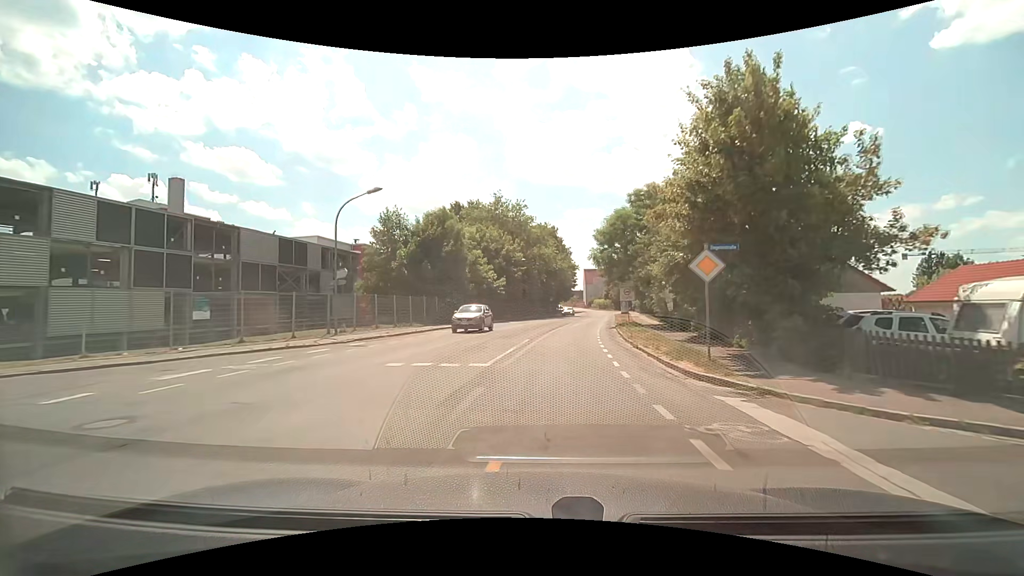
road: secondary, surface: asphalt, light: Day
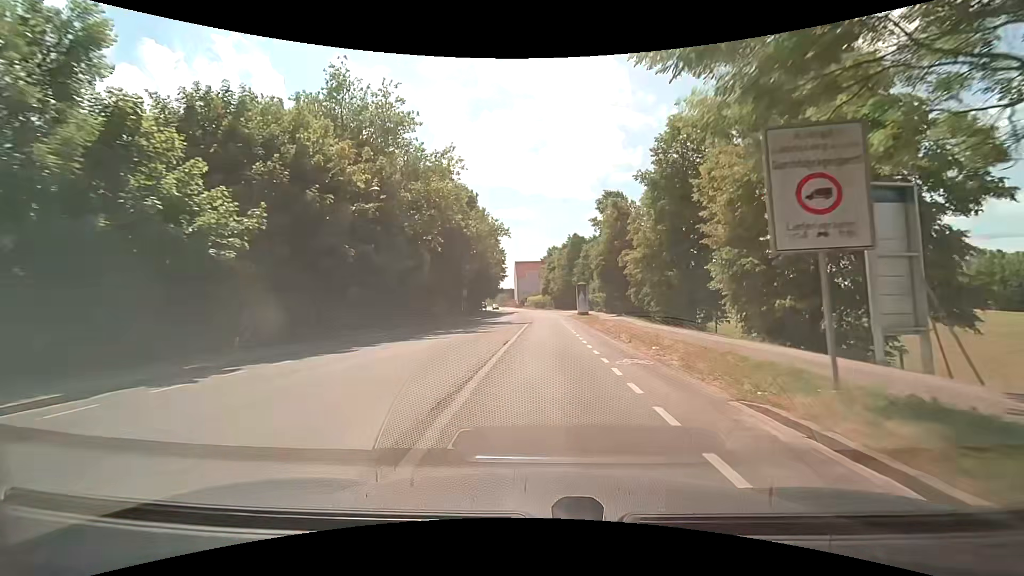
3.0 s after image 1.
(+2.8, +36.8) m; +8°
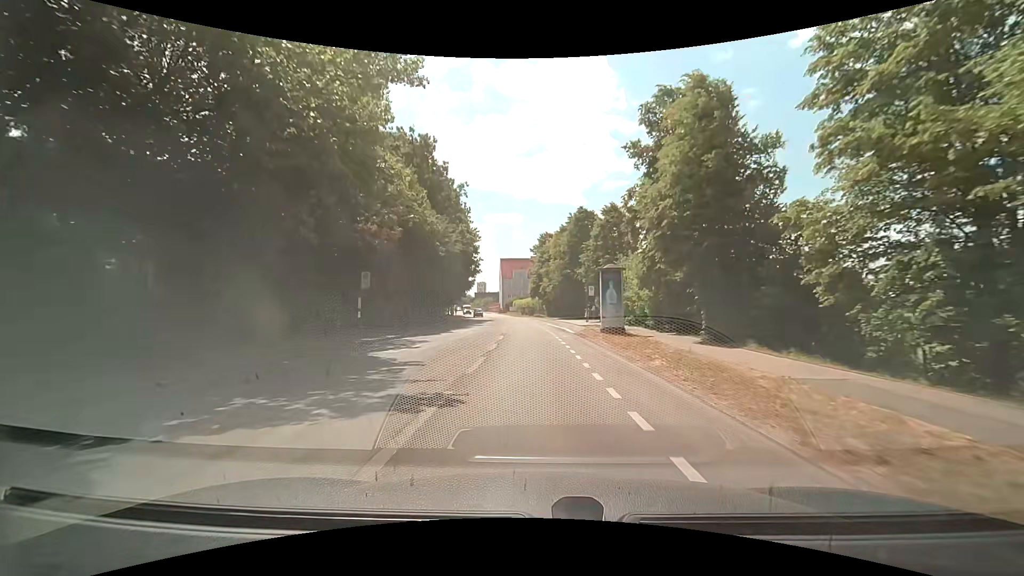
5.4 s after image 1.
(+0.6, +30.0) m; +1°
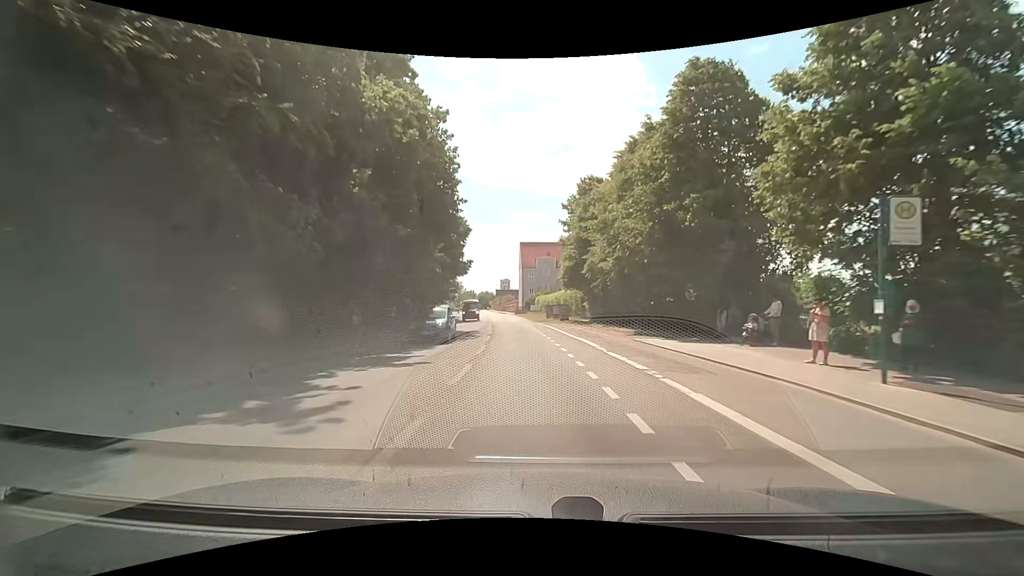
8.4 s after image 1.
(-0.5, +38.0) m; -3°
(0, +10) (0, +20) (-1, +30) (-2, +40) (-3, +50) (-4, +60) (-5, +70) (-6, +80) (-7, +90) (-8, +100) m
